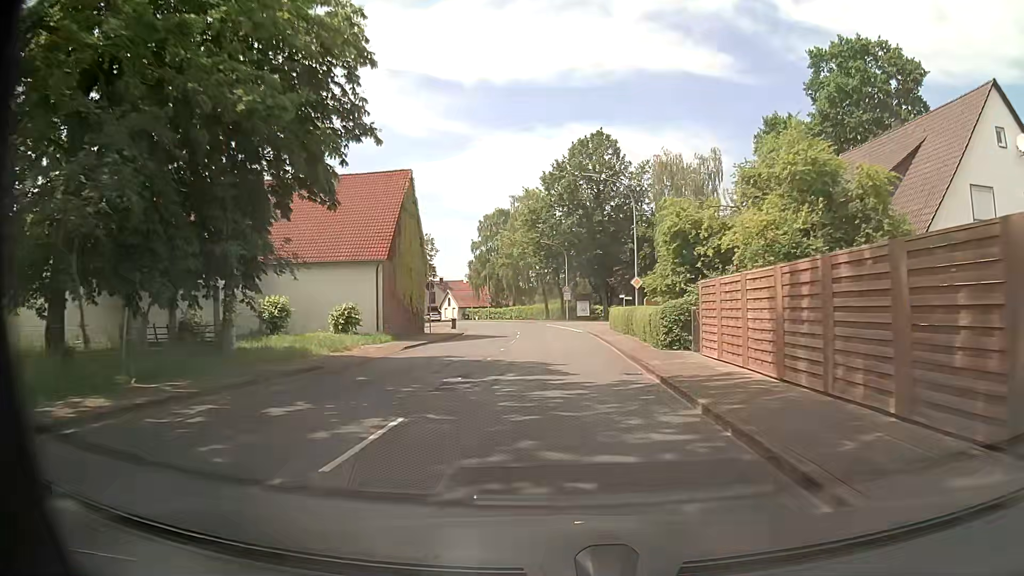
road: secondary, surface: asphalt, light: Day
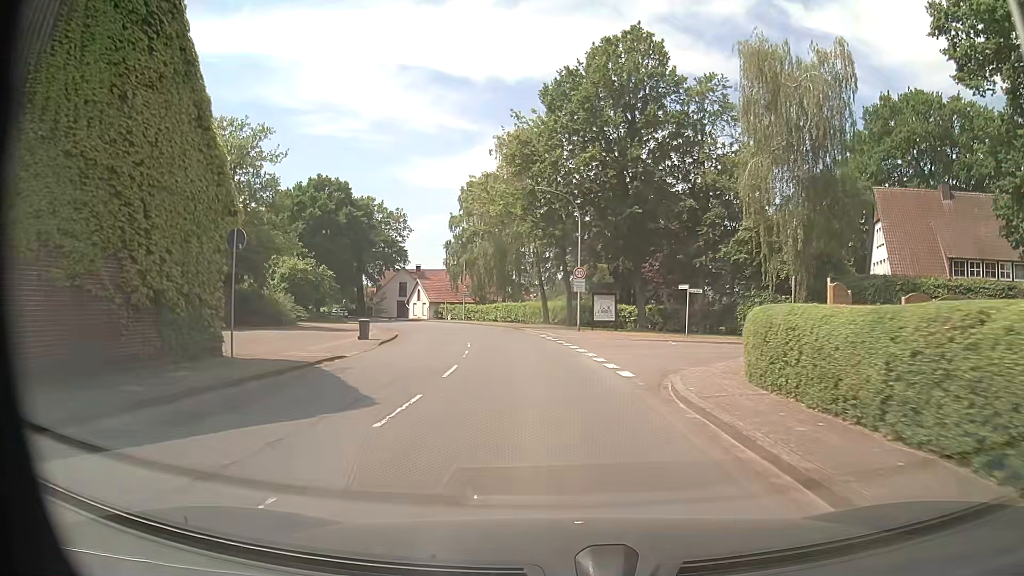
(0.0, +27.3) m; 0°
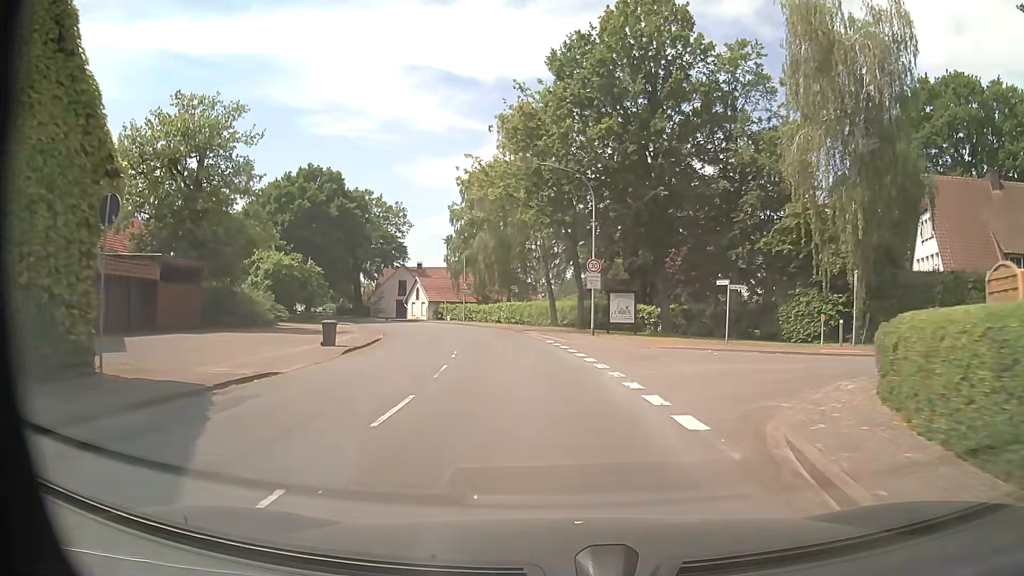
(-0.1, +5.9) m; -1°
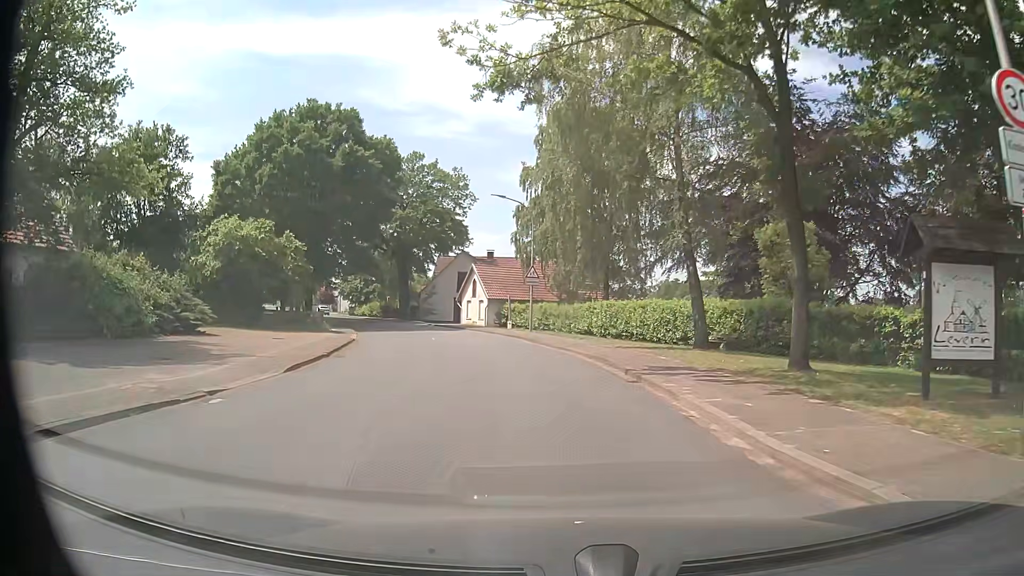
(-1.5, +24.3) m; -8°
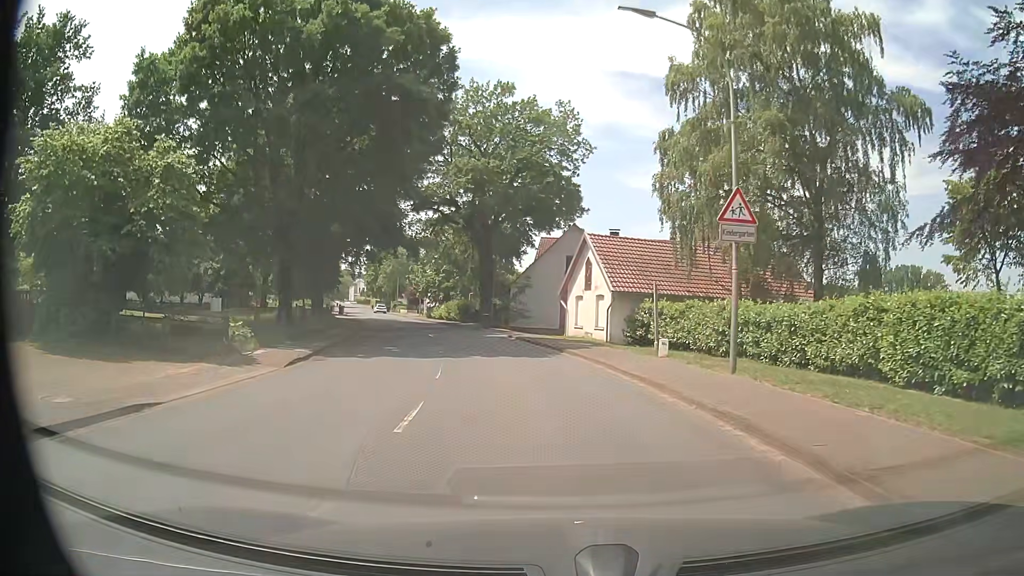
(-2.3, +23.9) m; -10°
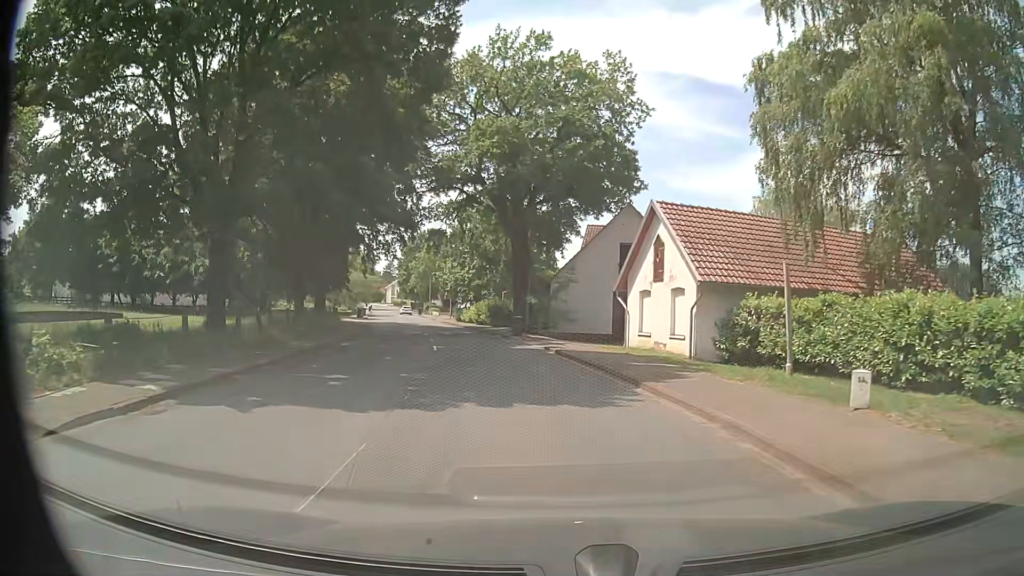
(-0.4, +9.8) m; -4°
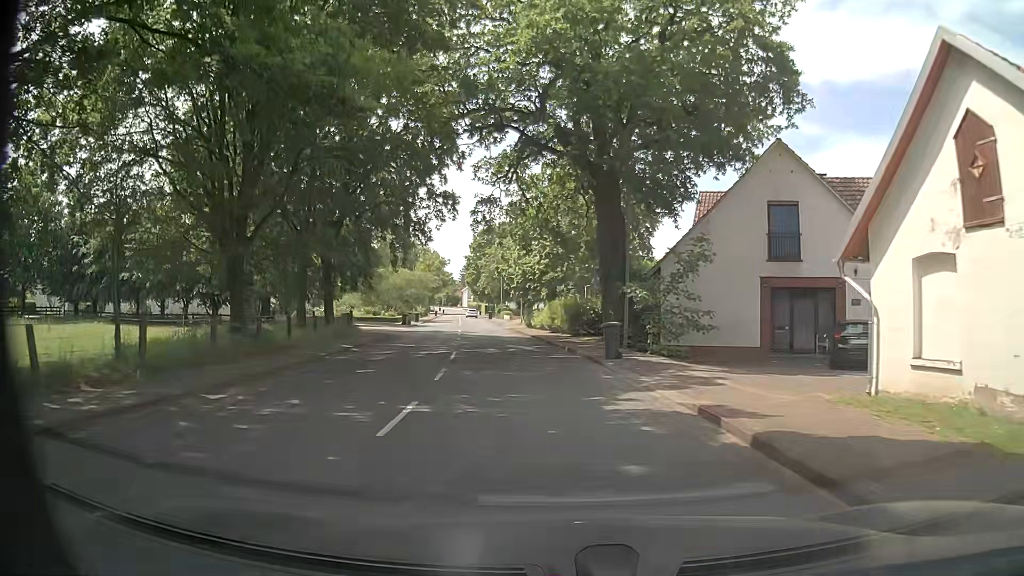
(-0.9, +14.8) m; -8°
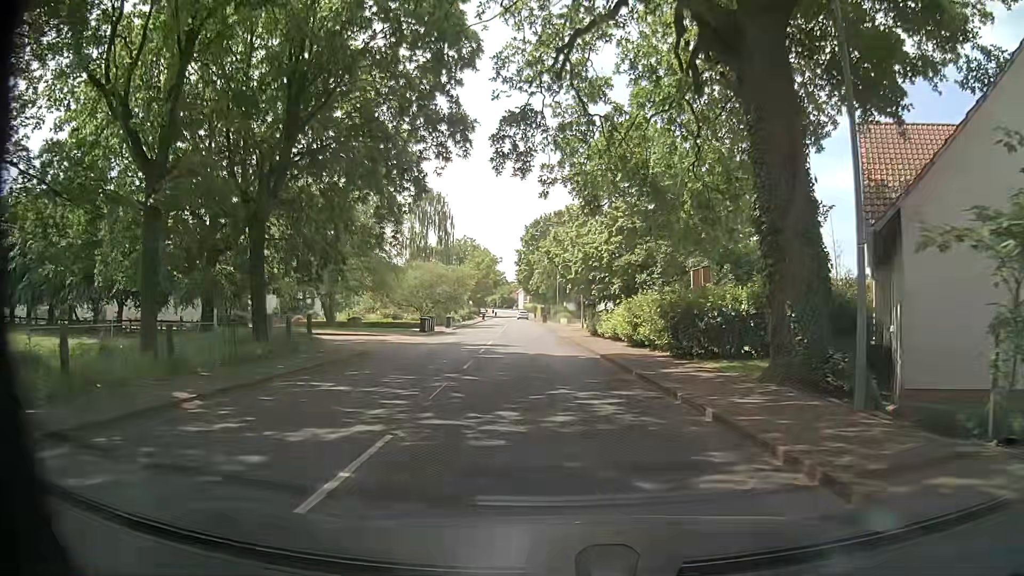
(-0.6, +14.8) m; -5°
(0, +10) (0, +20) (-1, +30) (-1, +40) (-2, +50) (-2, +60) (-2, +70) (-3, +80) (-3, +90) (-3, +100) m
